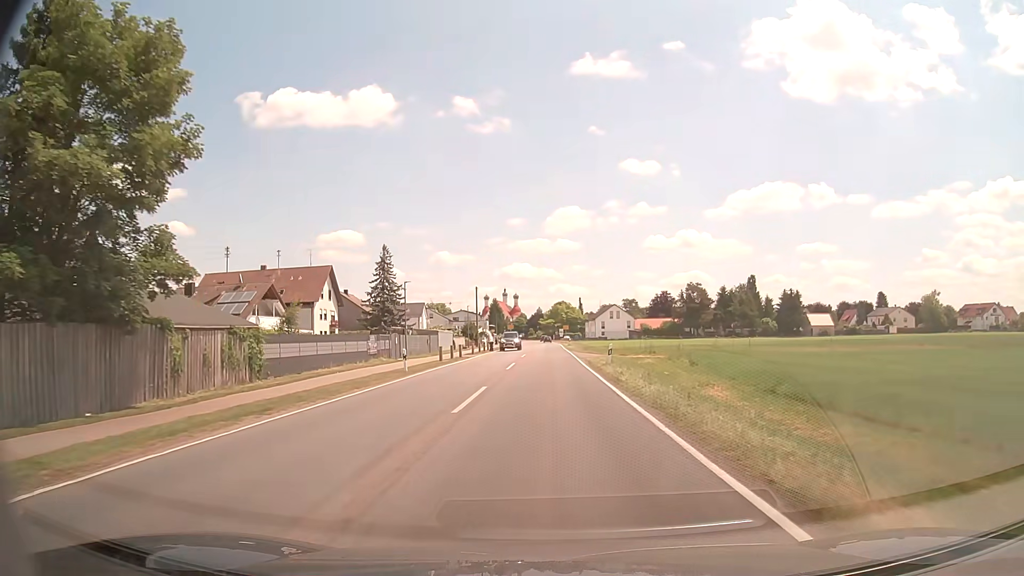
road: tertiary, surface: asphalt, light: Day
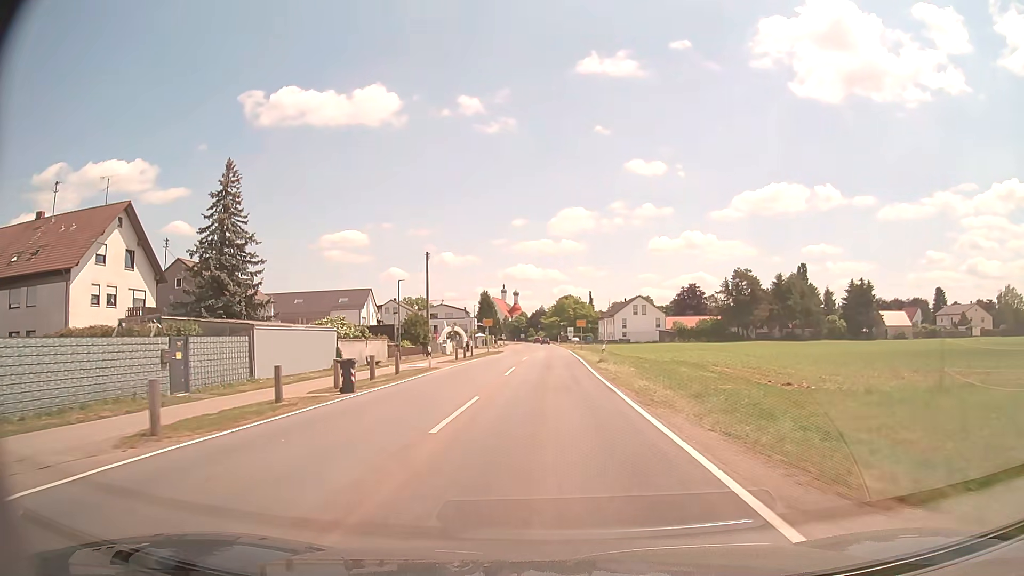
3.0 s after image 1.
(+0.2, +47.5) m; 0°
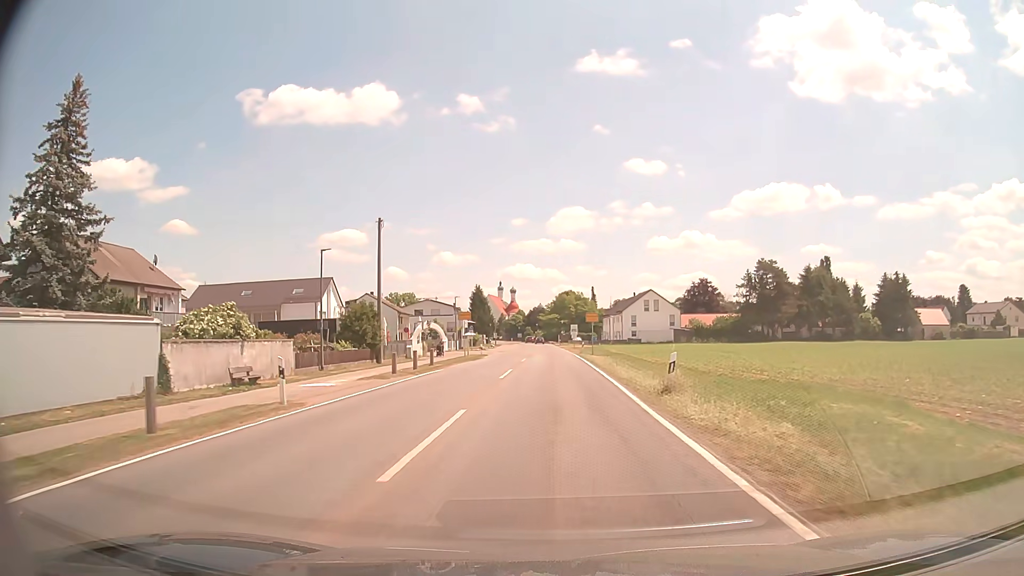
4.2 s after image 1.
(-0.1, +18.4) m; 0°
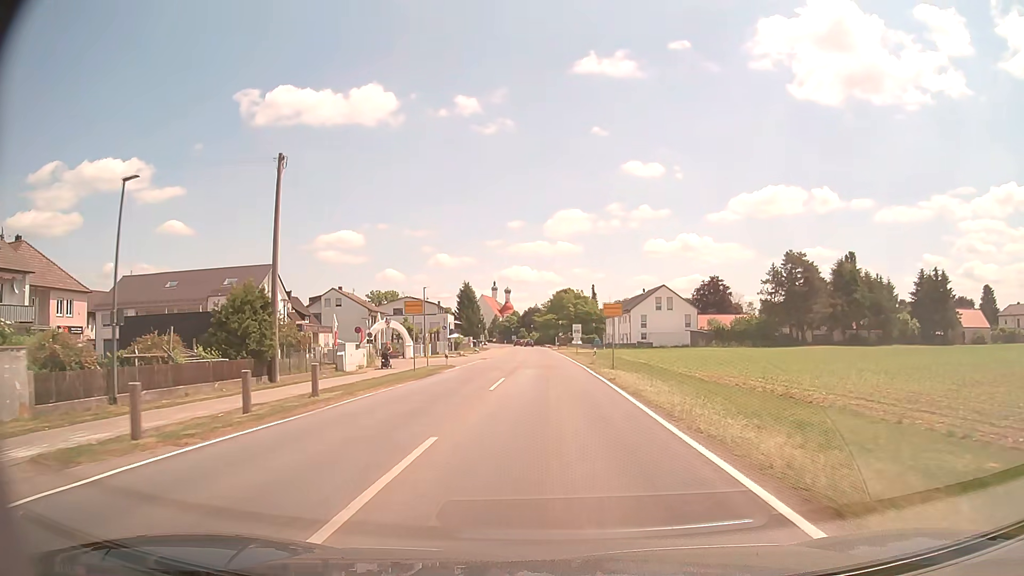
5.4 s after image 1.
(+0.1, +17.9) m; 0°
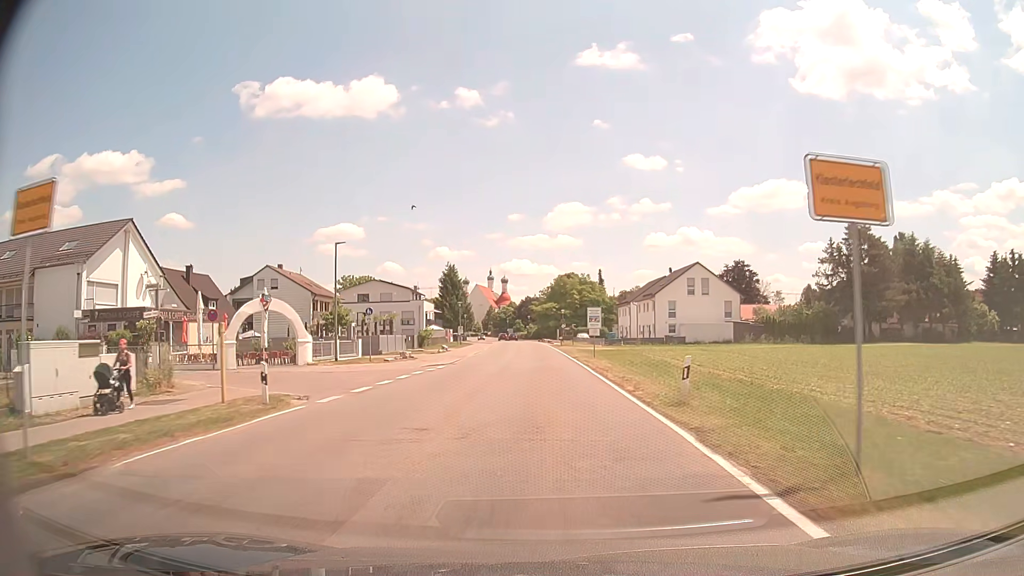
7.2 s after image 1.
(0.0, +25.6) m; 0°
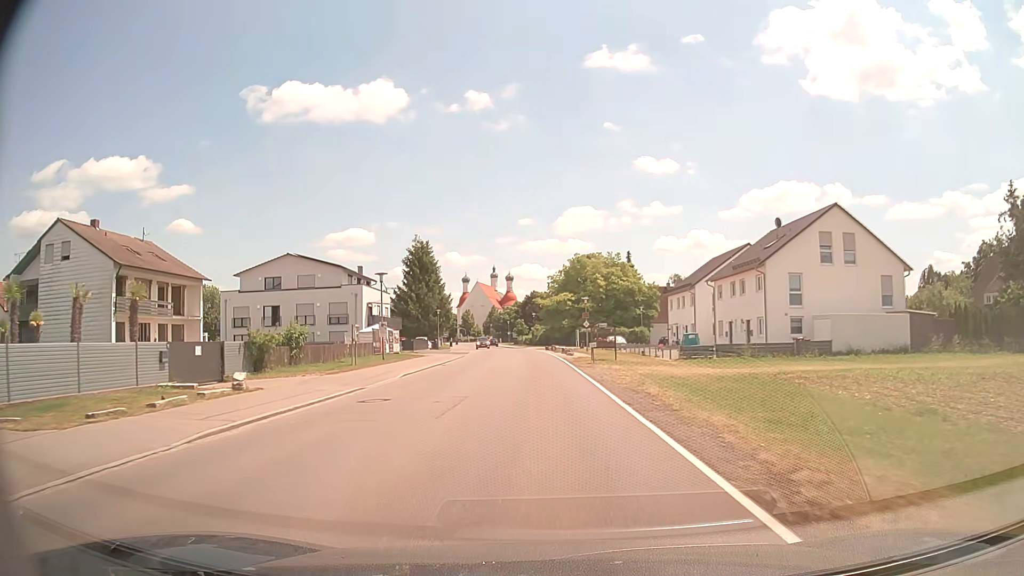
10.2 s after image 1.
(-0.1, +41.0) m; 0°
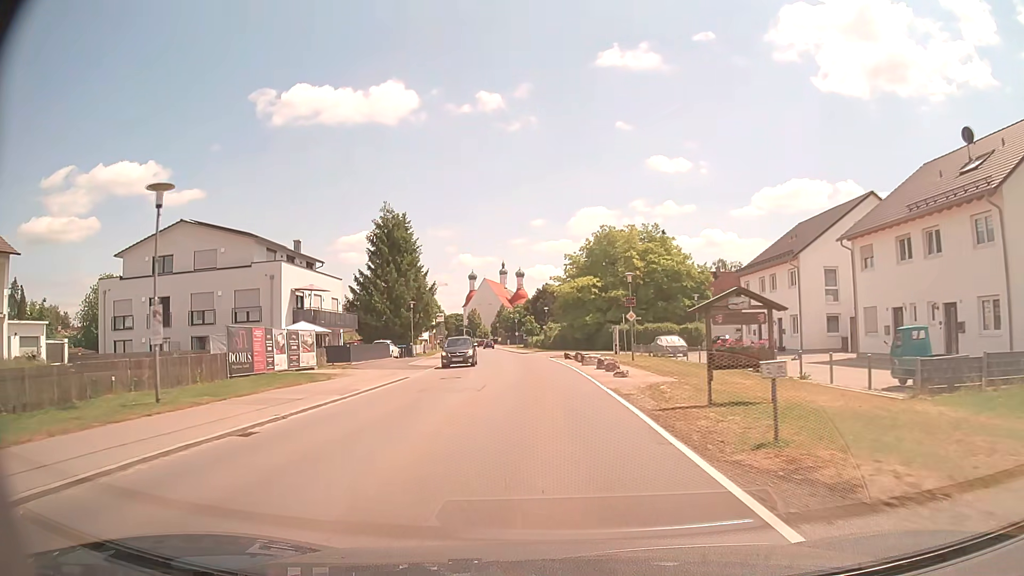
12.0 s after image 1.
(-0.5, +24.7) m; -1°
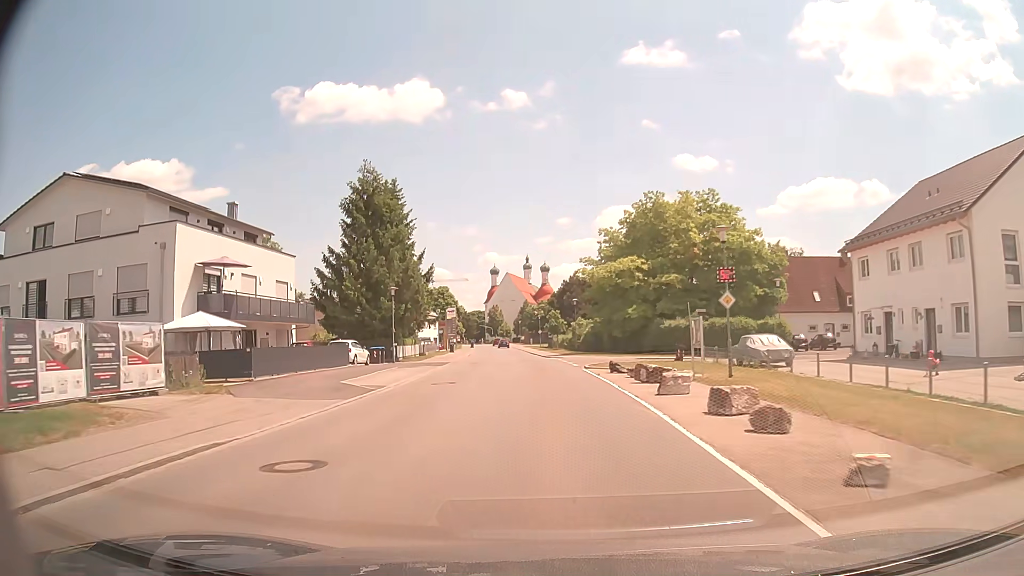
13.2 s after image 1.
(-0.2, +16.5) m; -2°
(0, +10) (0, +20) (-1, +30) (-1, +40) (-2, +50) (-3, +60) (-3, +70) (-4, +80) (-5, +90) (-6, +100) m
